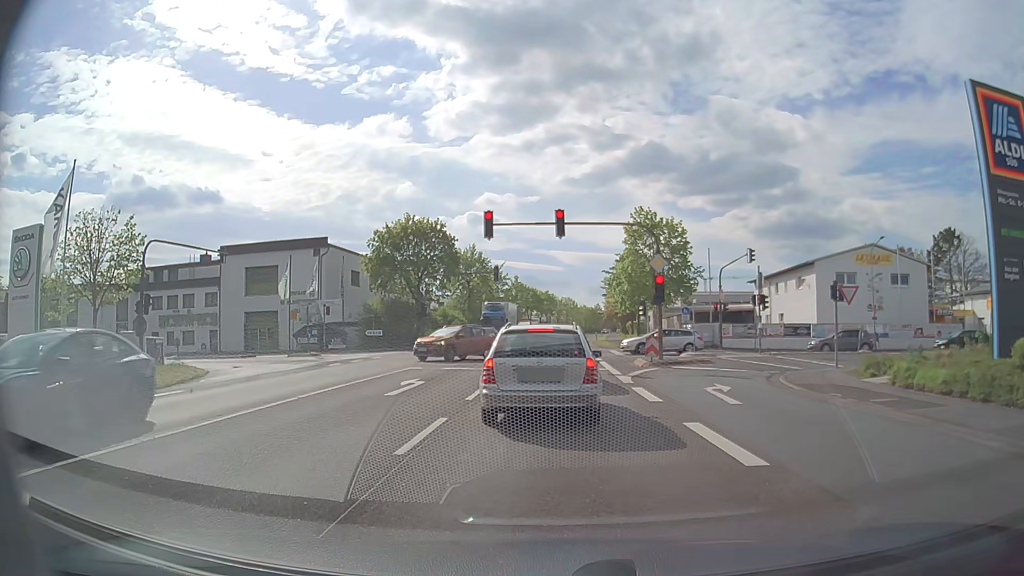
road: primary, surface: asphalt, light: Day
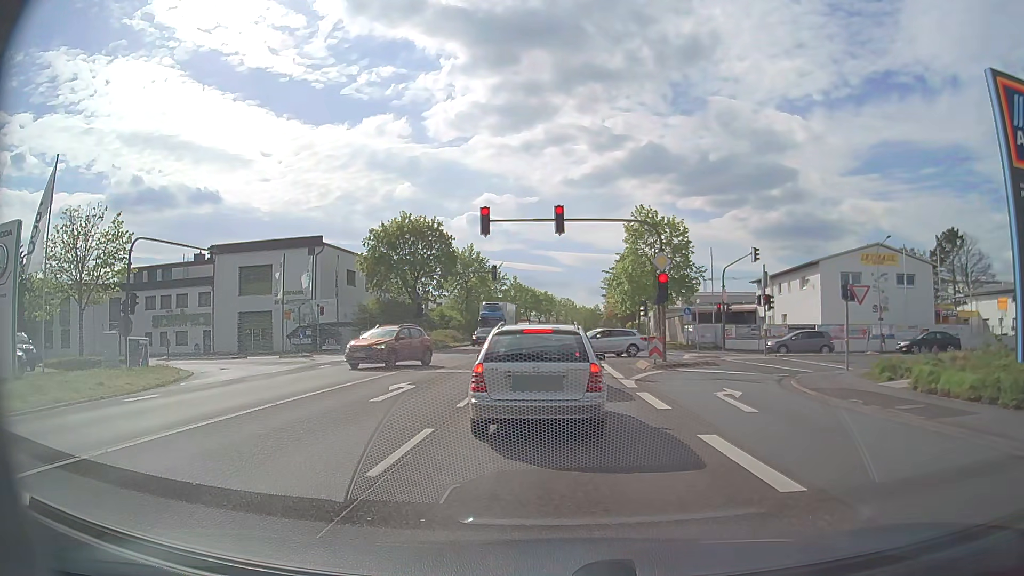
(0.0, +1.1) m; -2°
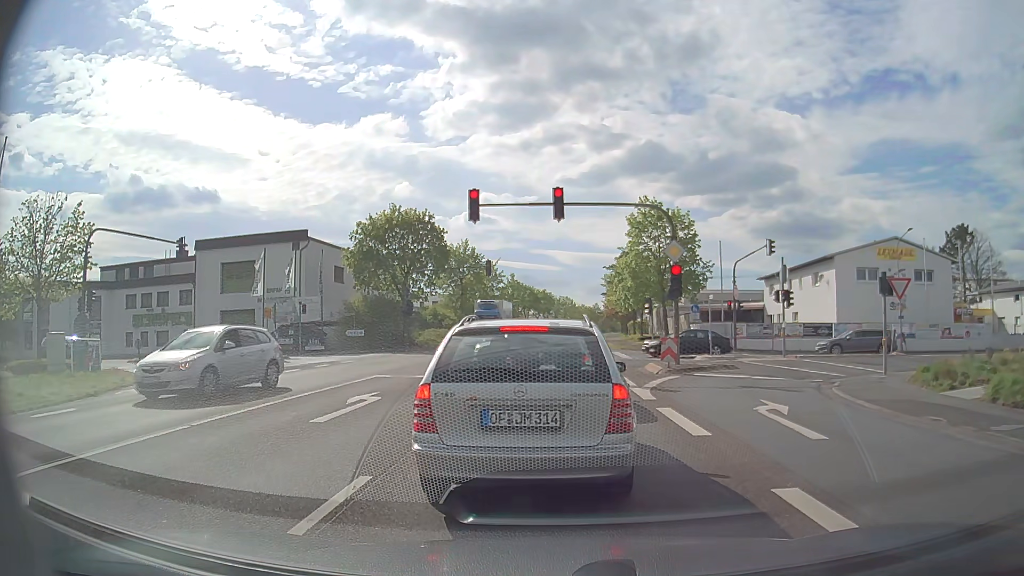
(+0.1, +3.1) m; +1°
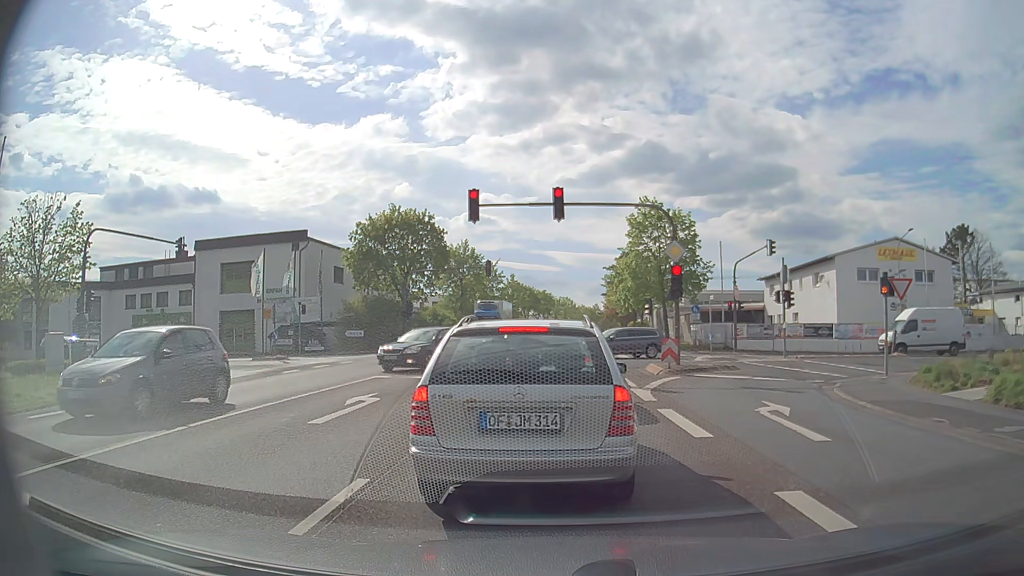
(0.0, +0.2) m; 0°
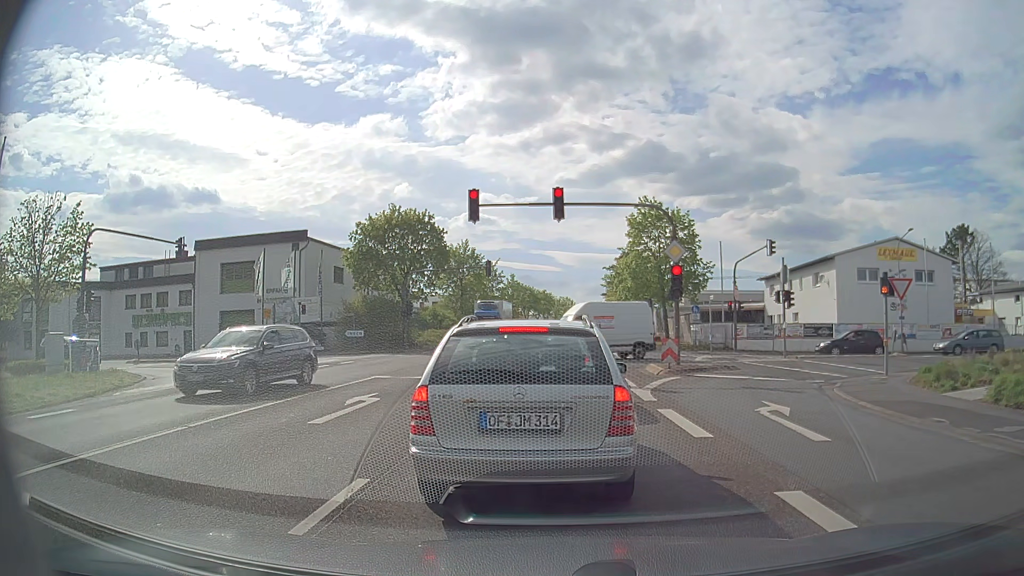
(0.0, 0.0) m; 0°
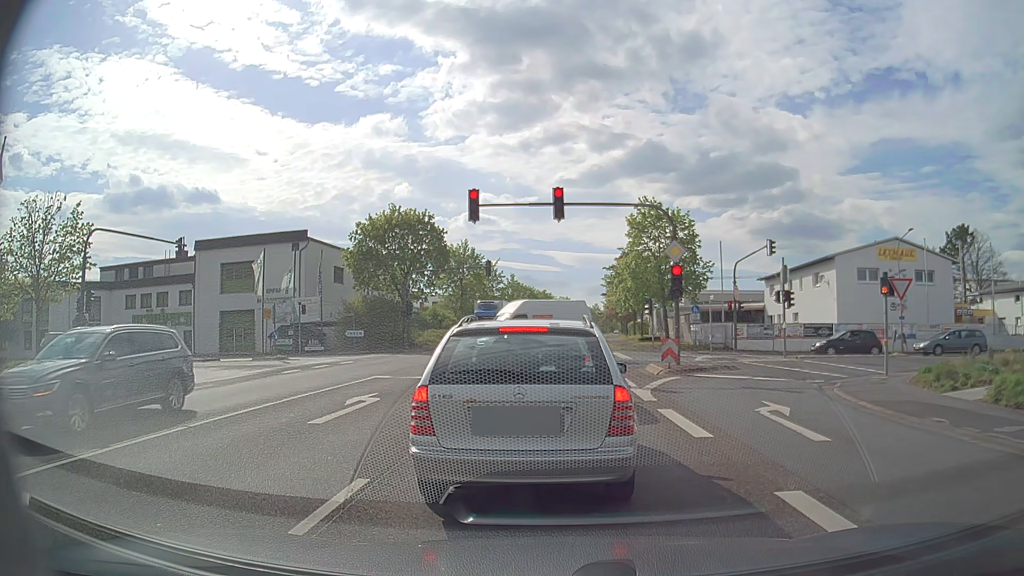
(0.0, 0.0) m; 0°
(0, +10) (0, +20) (+1, +30) (+1, +40) (+2, +50) (+2, +60) (+3, +70) (+4, +80) (+4, +90) (+5, +100) m
